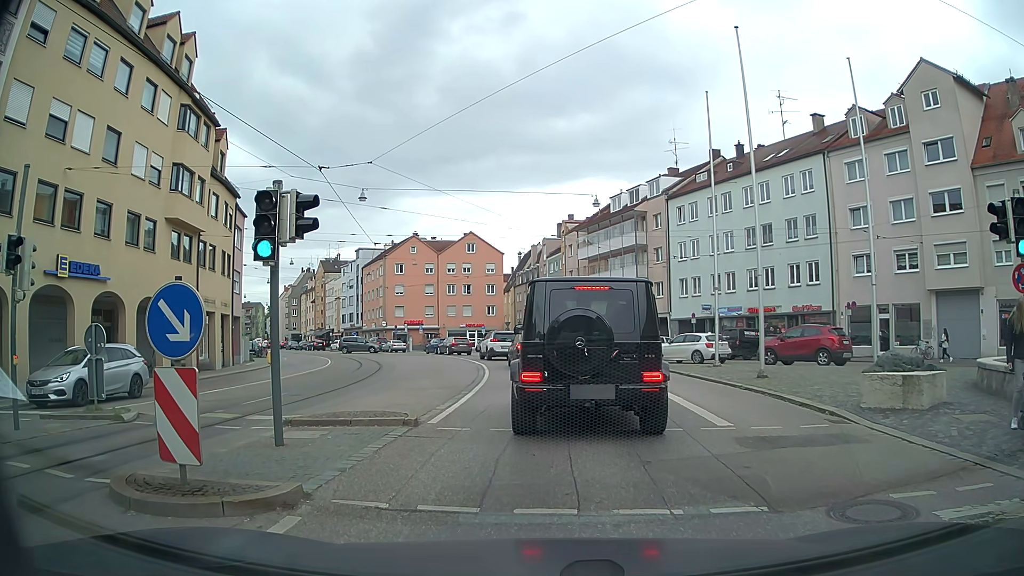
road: tertiary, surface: asphalt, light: Day
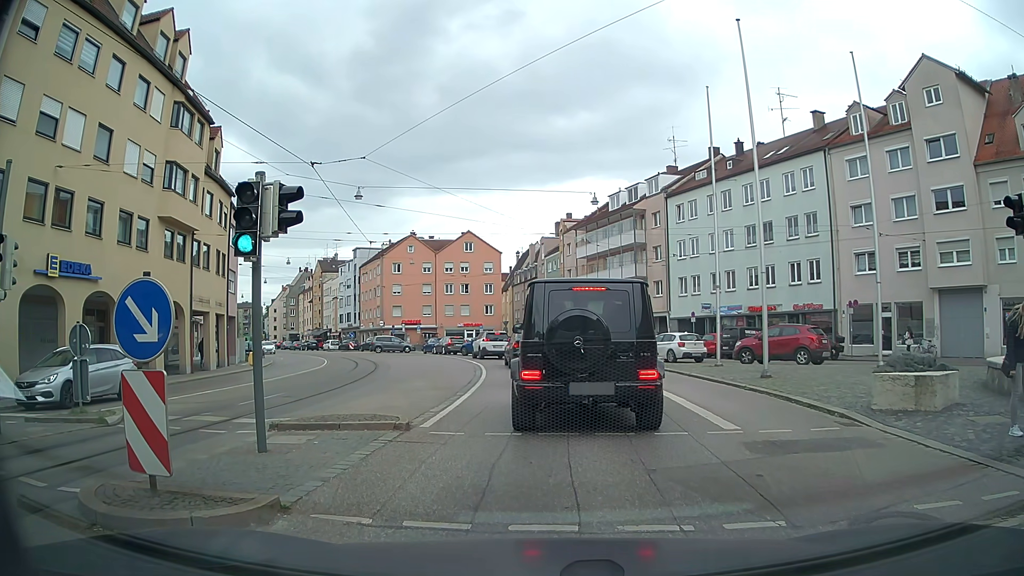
(0.0, +0.5) m; 0°
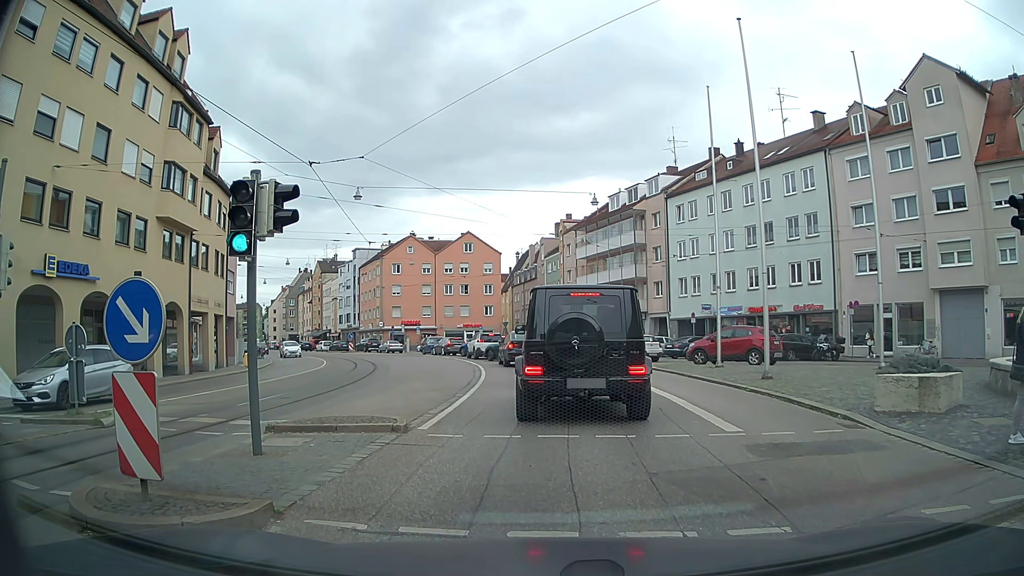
(0.0, +0.2) m; 0°
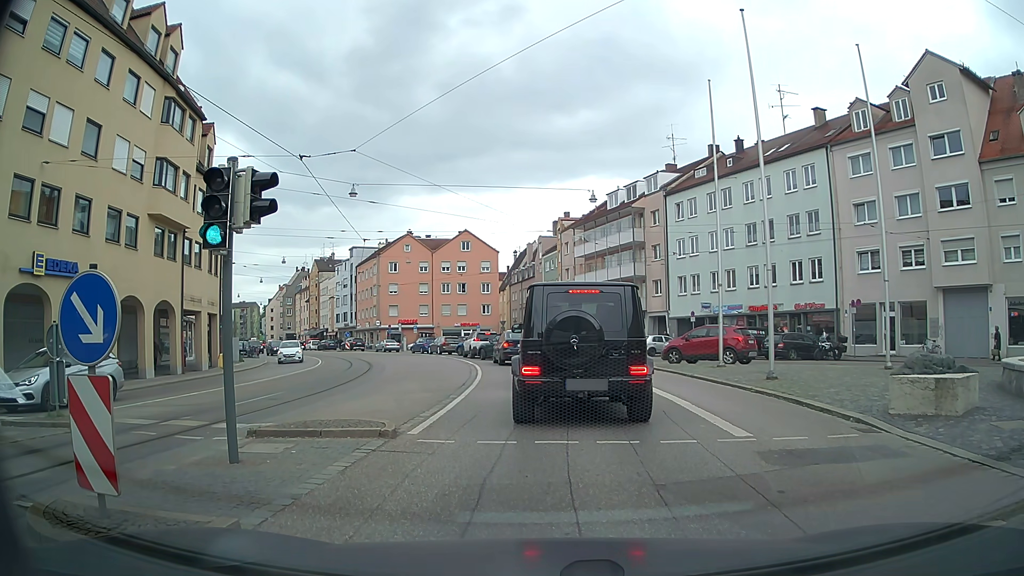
(0.0, +0.6) m; 0°
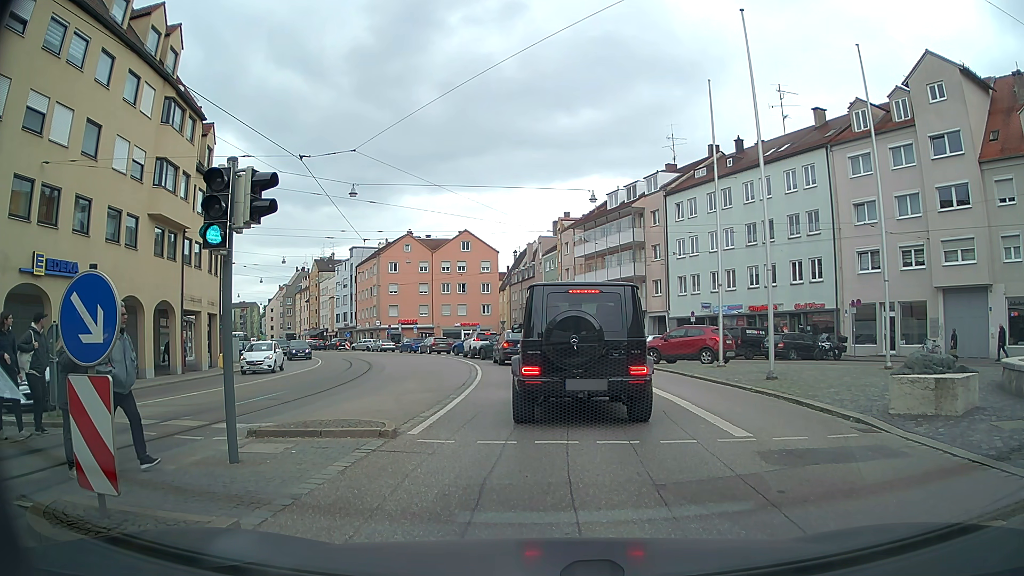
(0.0, 0.0) m; 0°
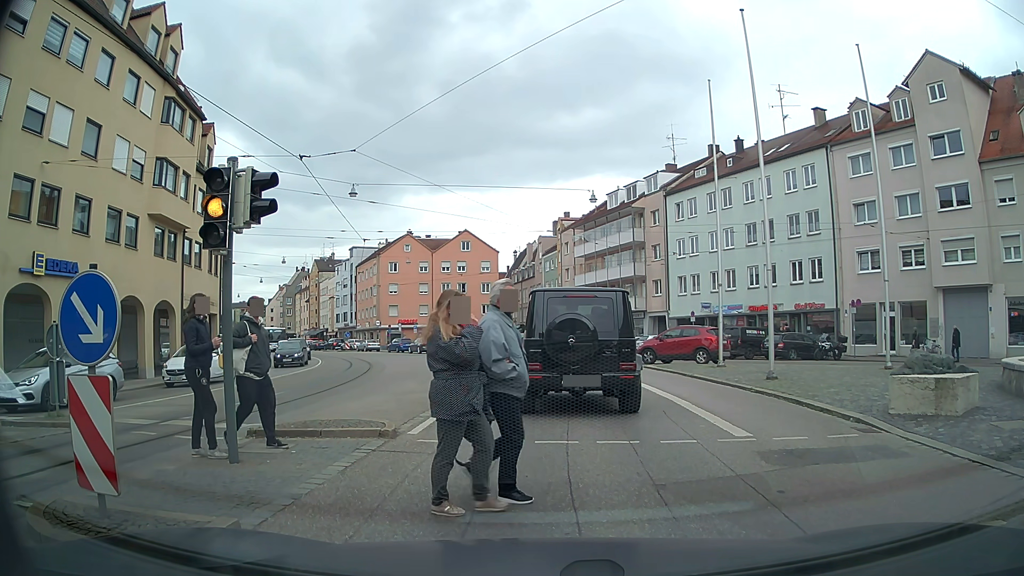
(0.0, 0.0) m; 0°
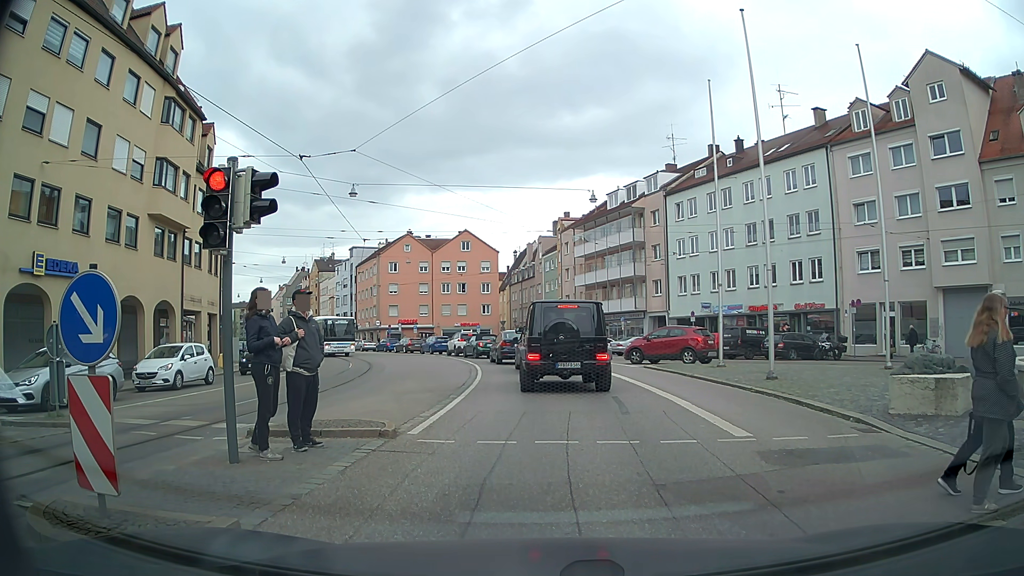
(0.0, 0.0) m; 0°
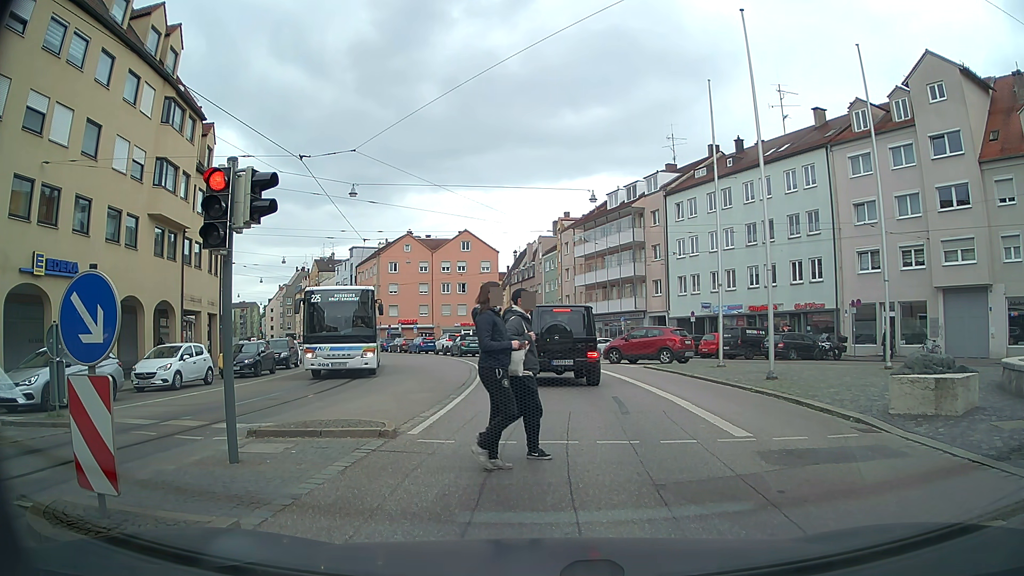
(0.0, 0.0) m; 0°
(0, +10) (0, +20) (-1, +30) (-2, +40) (-5, +49) (-9, +59) (-14, +68) (-19, +76) (-24, +84) (-30, +93) m
